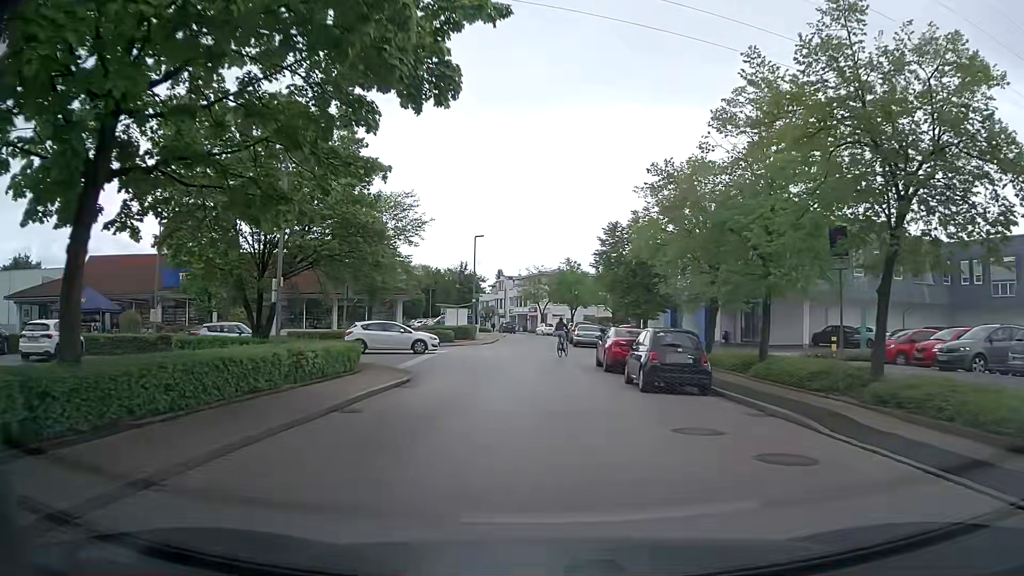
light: Day
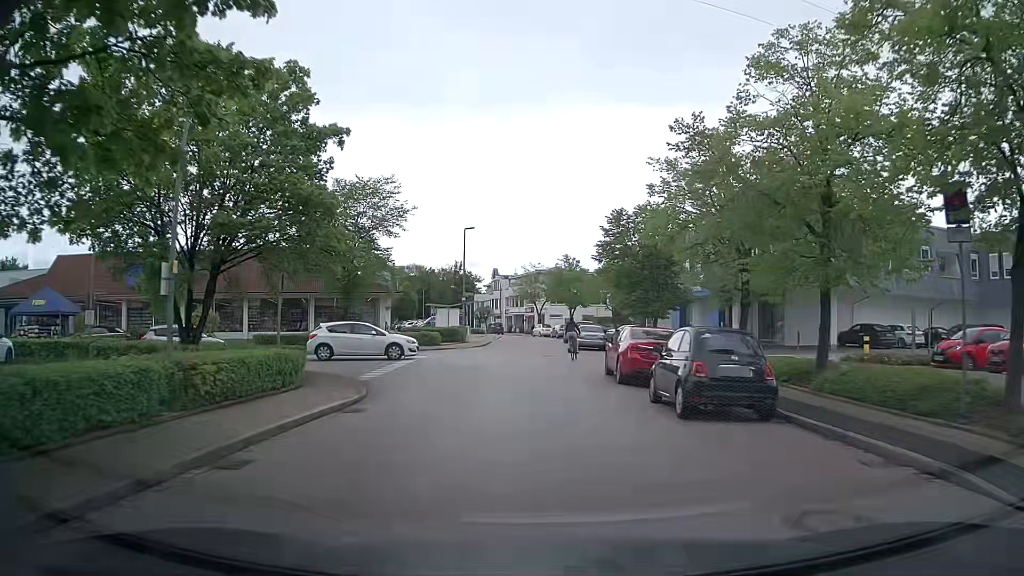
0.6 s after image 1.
(+0.1, +4.6) m; +1°
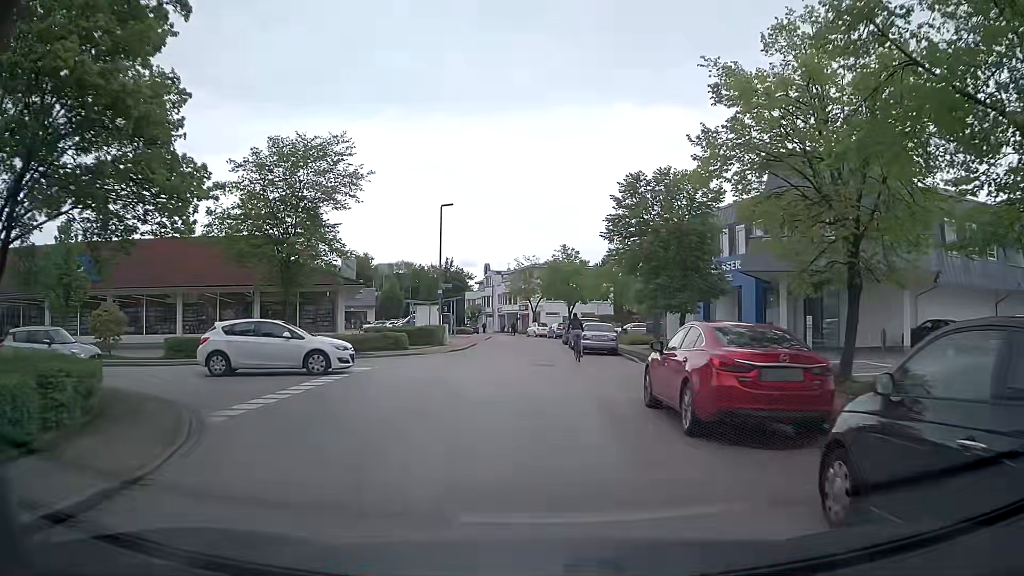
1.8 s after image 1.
(0.0, +8.5) m; 0°
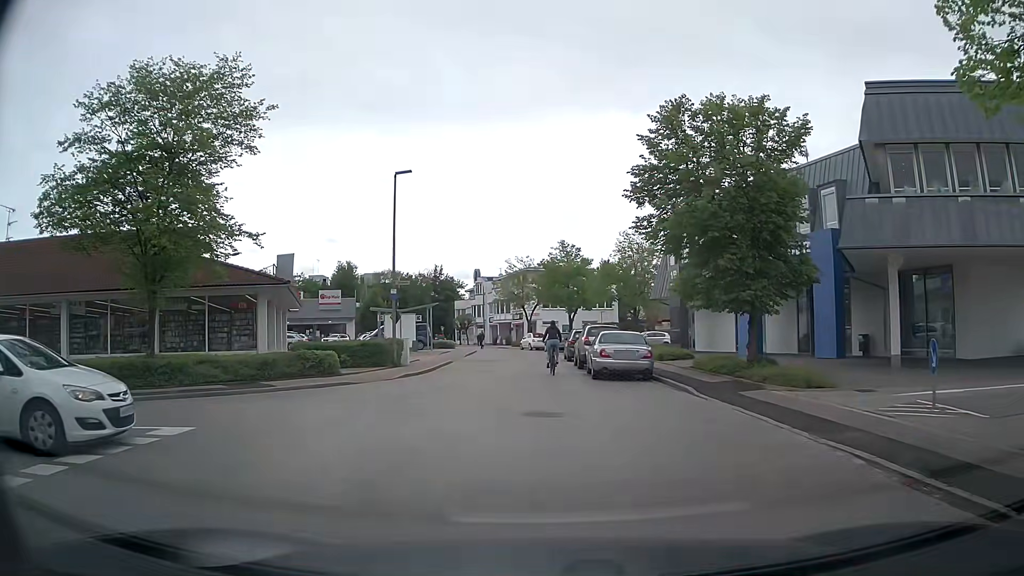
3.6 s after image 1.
(0.0, +10.3) m; -1°
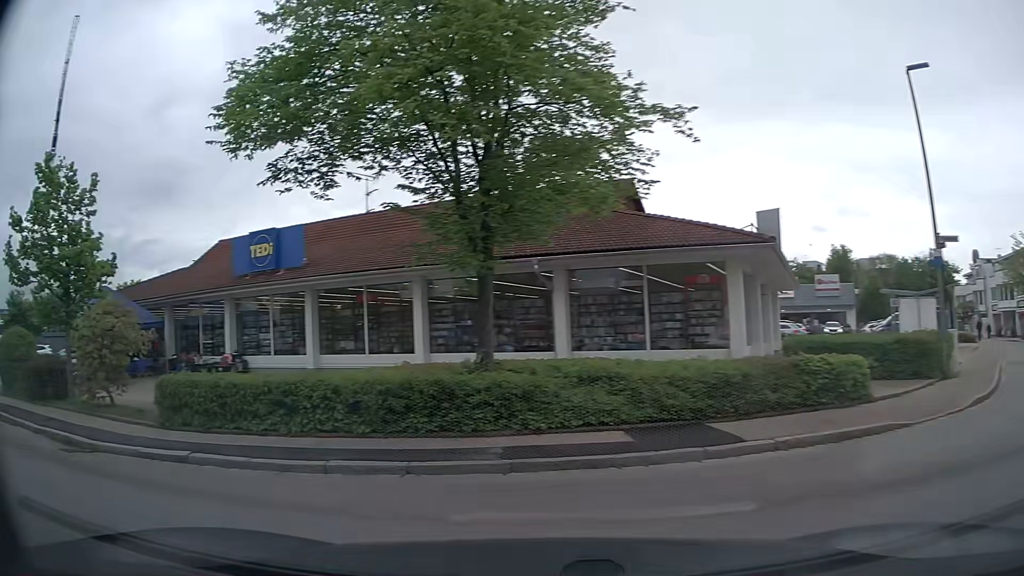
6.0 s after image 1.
(-2.1, +10.1) m; -39°
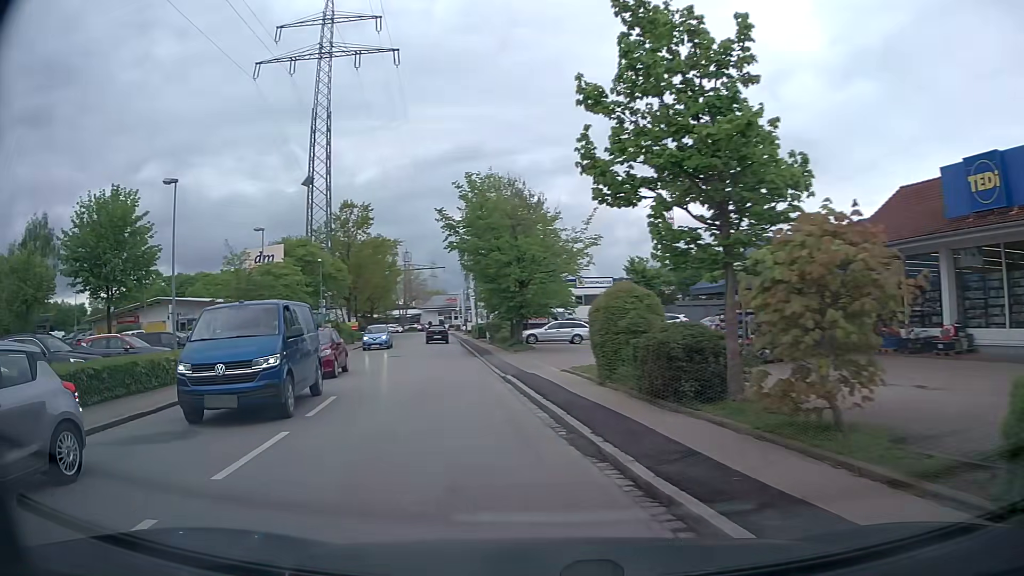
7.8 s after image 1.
(-4.0, +6.5) m; -57°
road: residential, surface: asphalt
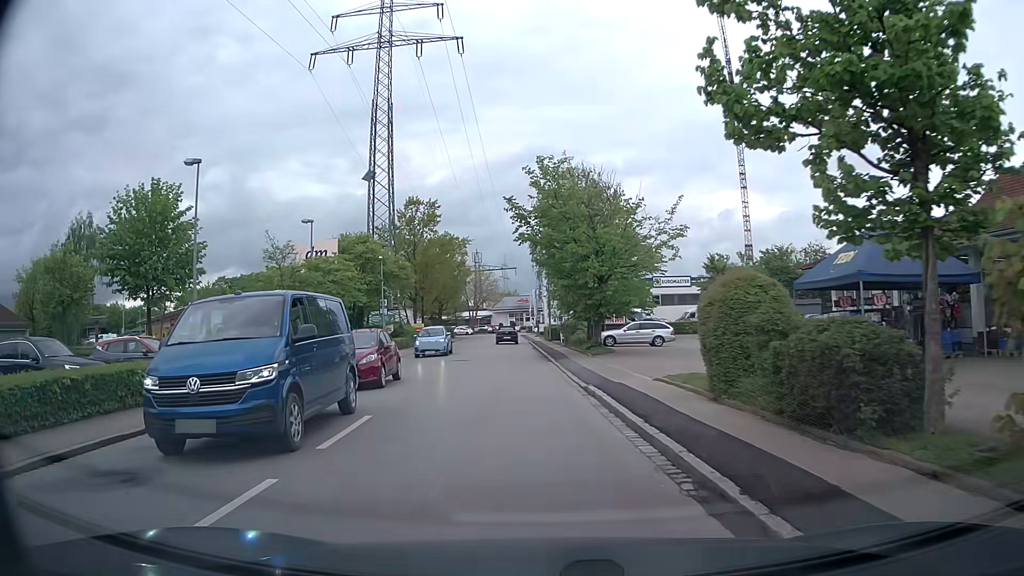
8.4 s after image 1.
(-0.2, +3.2) m; -7°
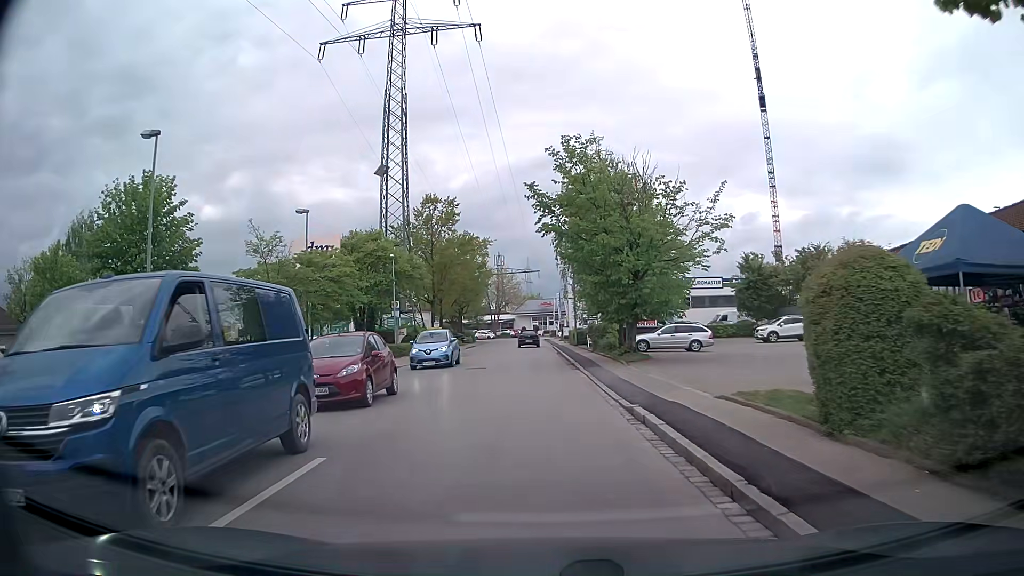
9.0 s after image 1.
(-0.1, +3.6) m; -2°
